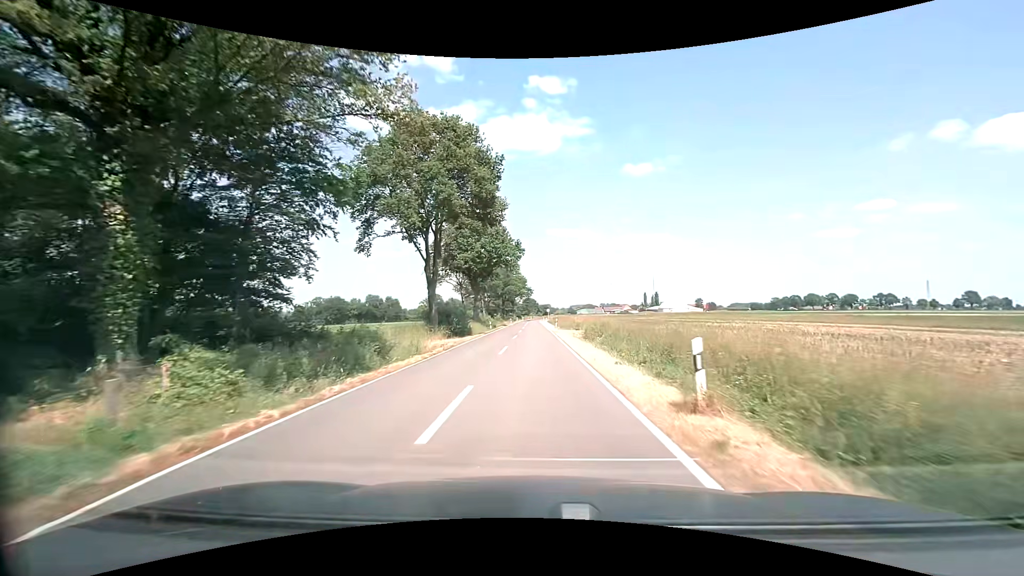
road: secondary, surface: asphalt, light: Day
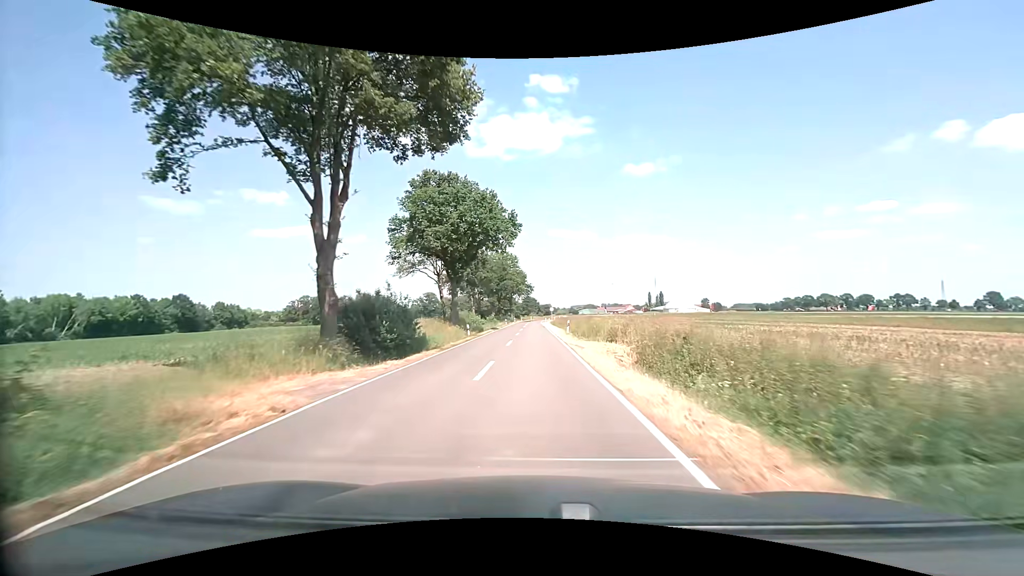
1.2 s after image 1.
(0.0, +19.1) m; 0°
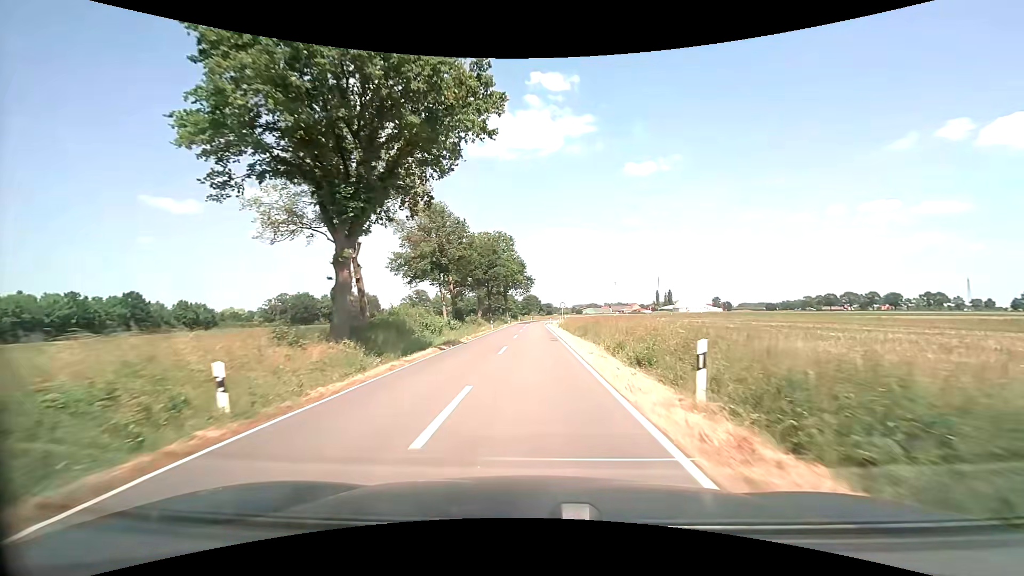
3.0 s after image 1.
(-0.1, +29.5) m; 0°
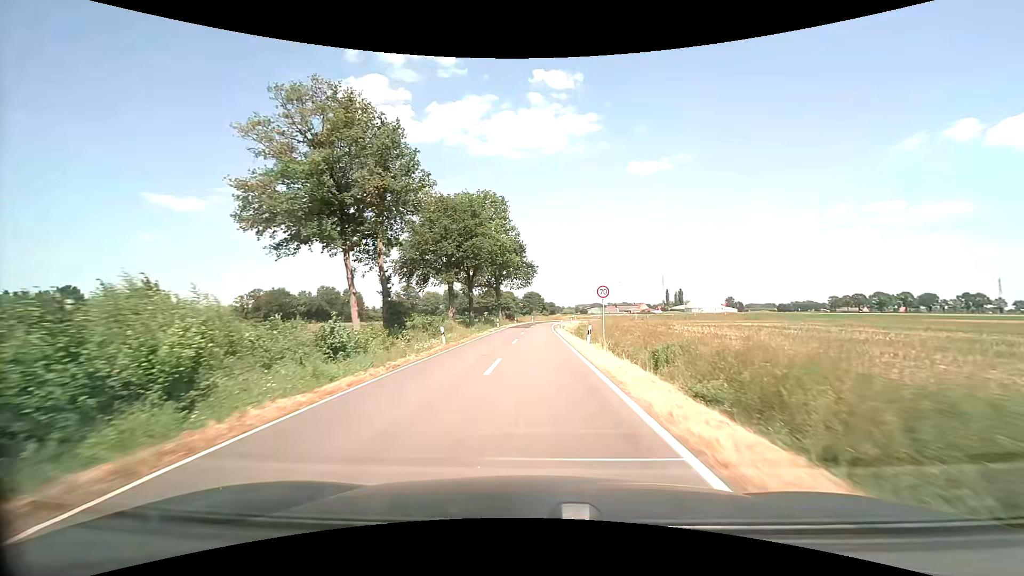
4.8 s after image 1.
(+0.1, +30.1) m; 0°
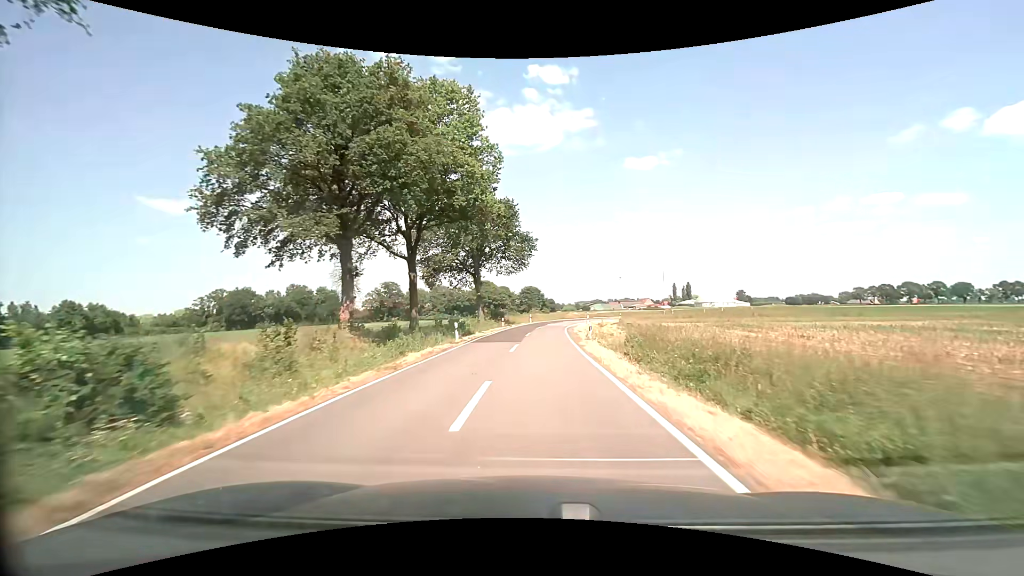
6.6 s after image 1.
(0.0, +29.3) m; 0°
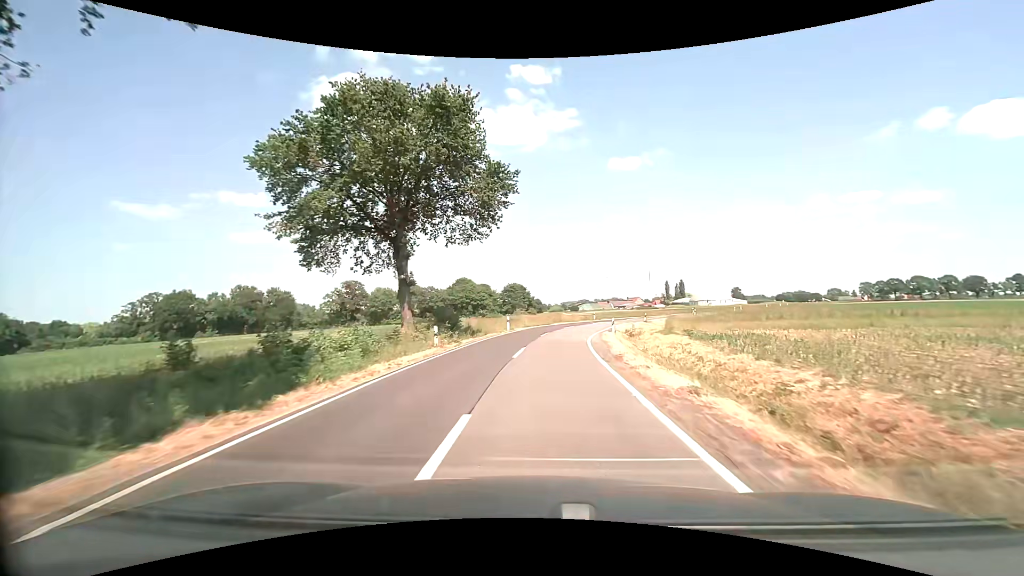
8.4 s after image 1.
(+0.2, +27.7) m; +1°
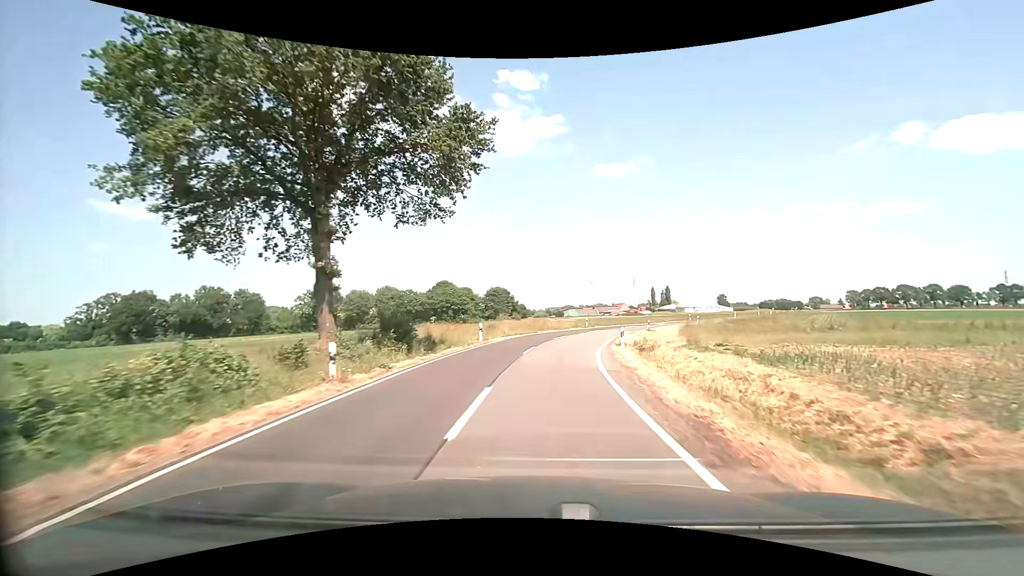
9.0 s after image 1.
(+0.2, +8.9) m; +2°
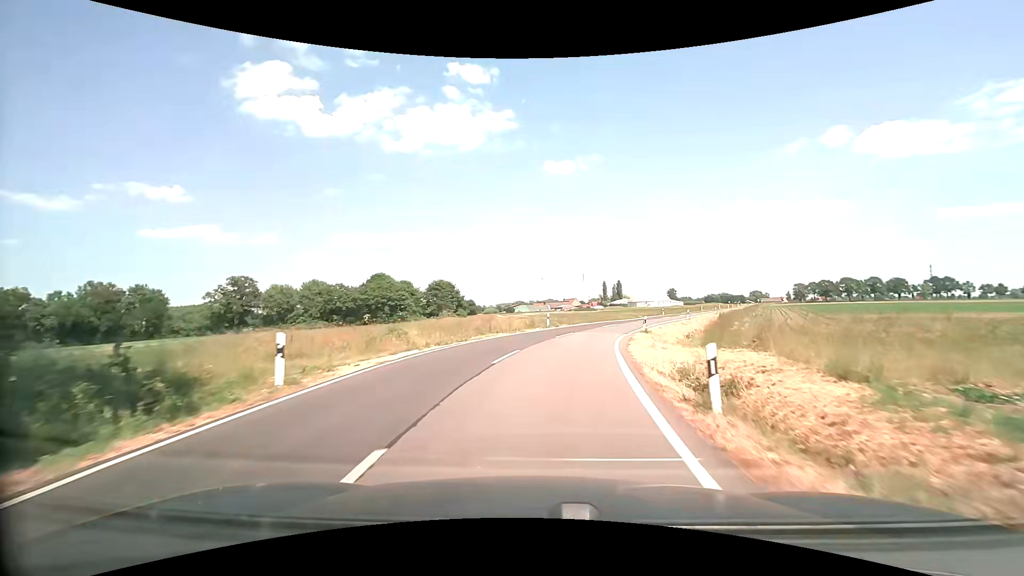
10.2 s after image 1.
(+0.8, +17.2) m; +5°
(0, +10) (+1, +20) (+3, +30) (+7, +39) (+11, +48) (+15, +57) (+19, +66) (+23, +76) (+27, +85) (+32, +94) m
